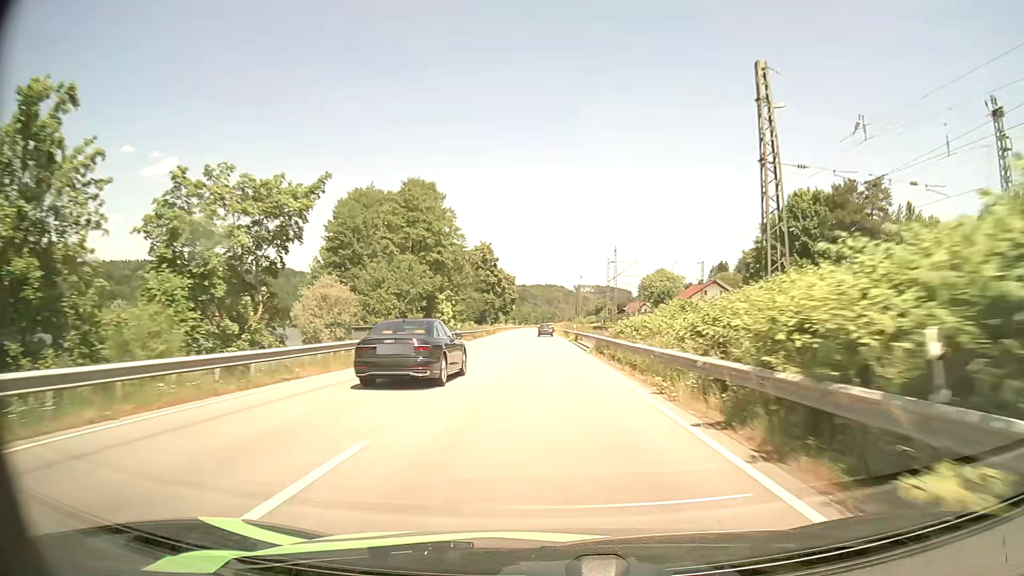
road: primary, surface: asphalt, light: Day
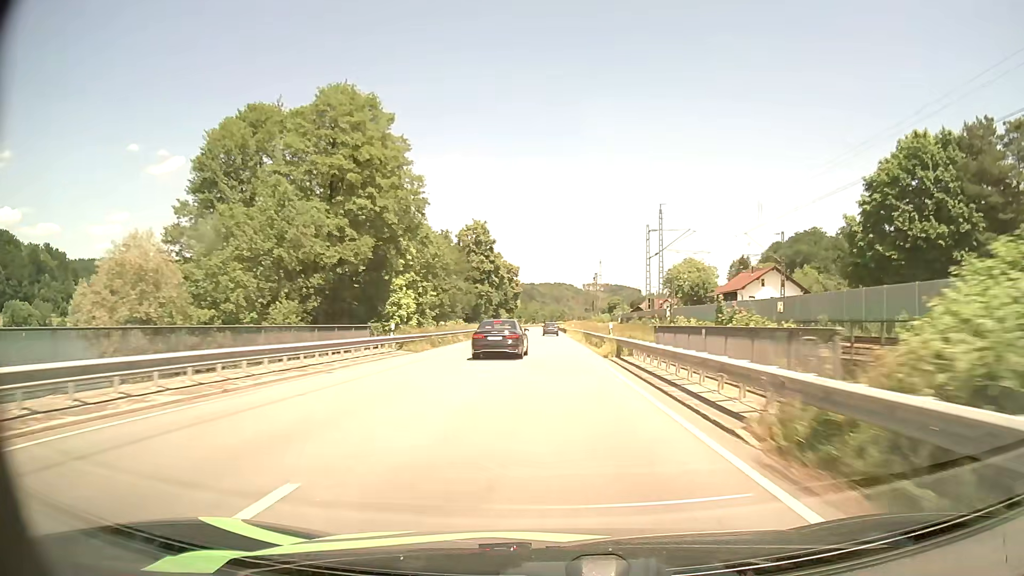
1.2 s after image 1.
(-0.1, +26.3) m; -1°
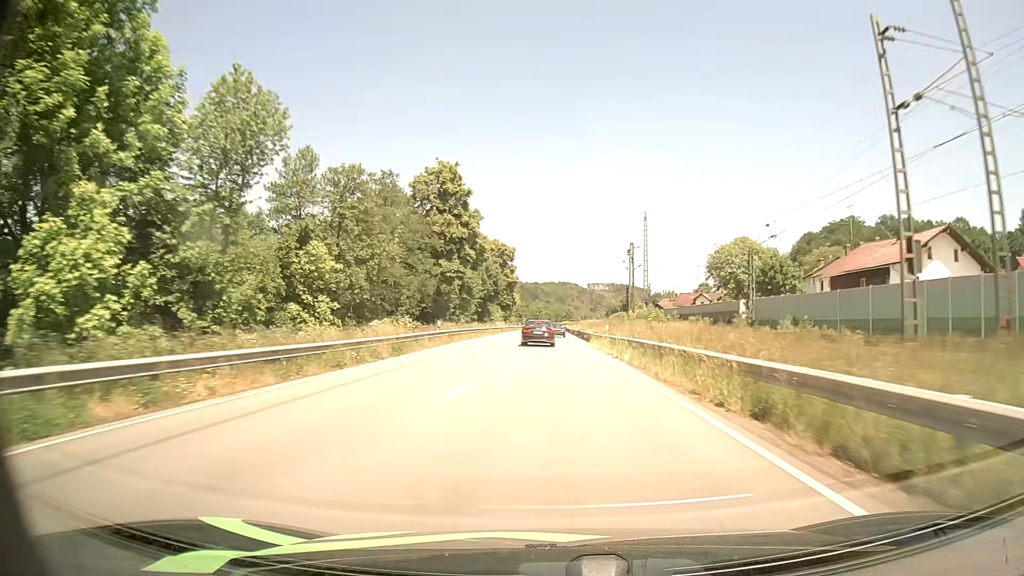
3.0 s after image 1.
(-0.4, +38.9) m; -1°
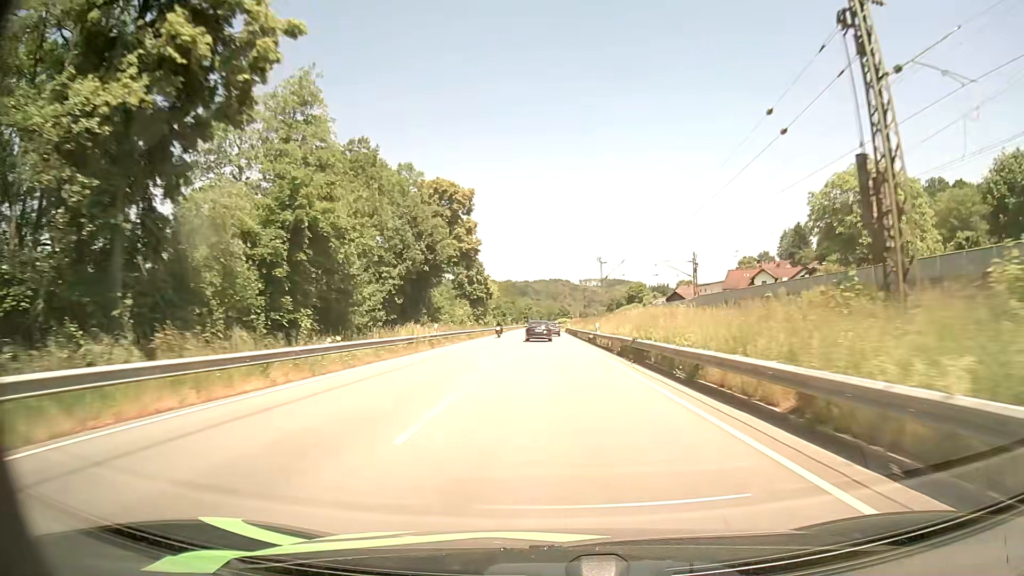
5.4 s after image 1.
(+0.3, +51.2) m; +1°
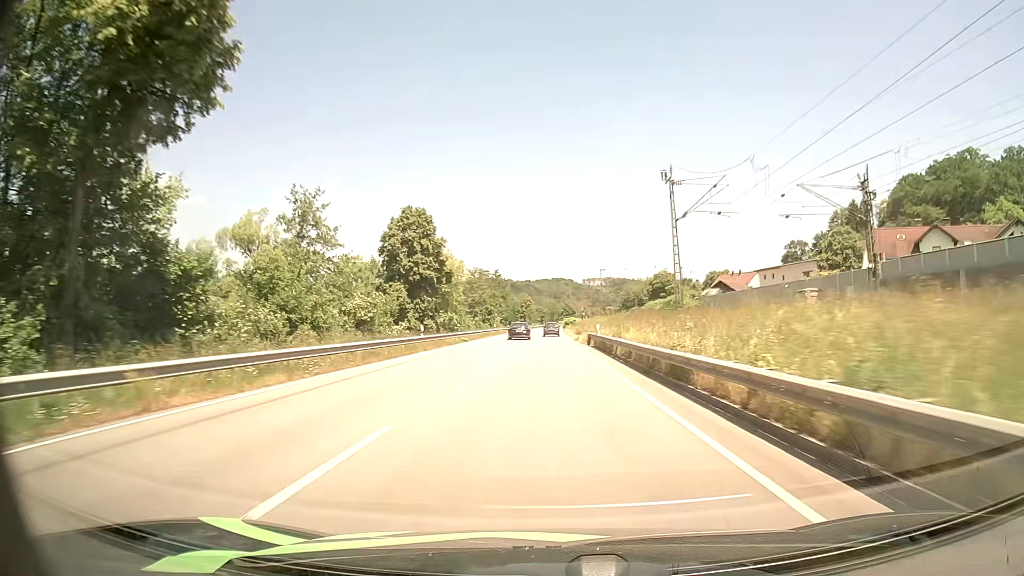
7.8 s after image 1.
(+0.1, +51.3) m; 0°
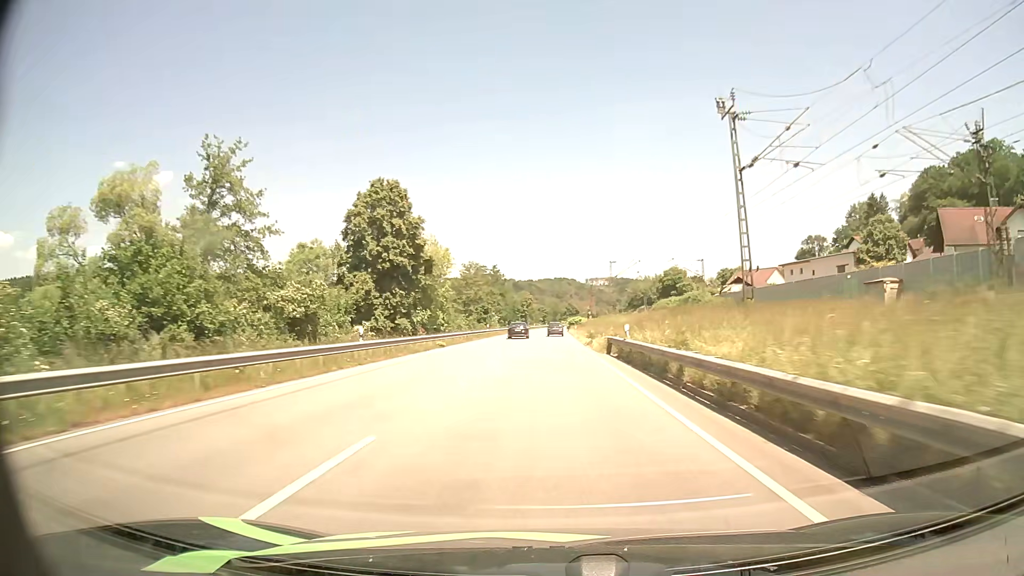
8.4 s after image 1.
(0.0, +12.8) m; 0°
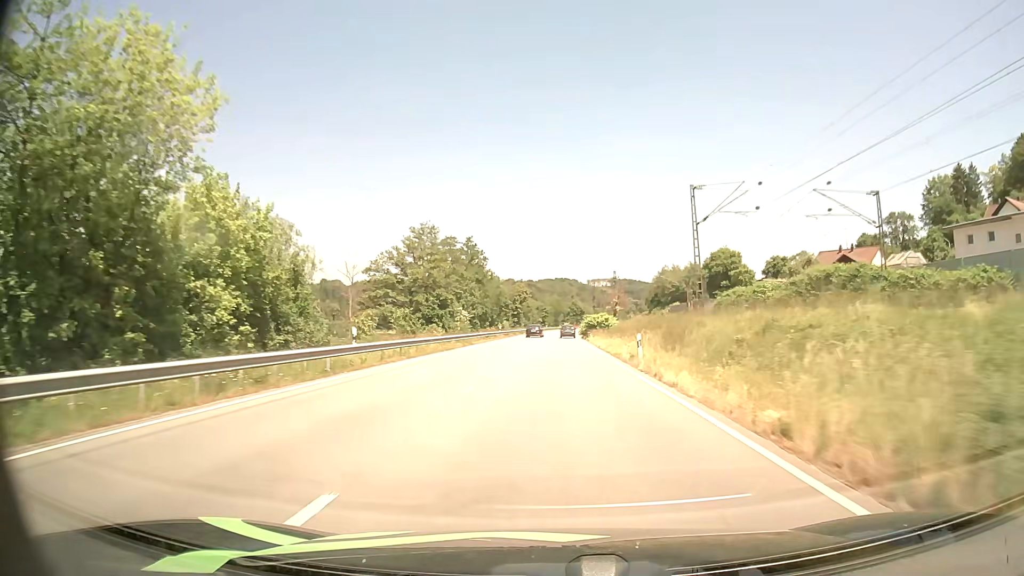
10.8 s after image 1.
(-0.1, +51.0) m; 0°
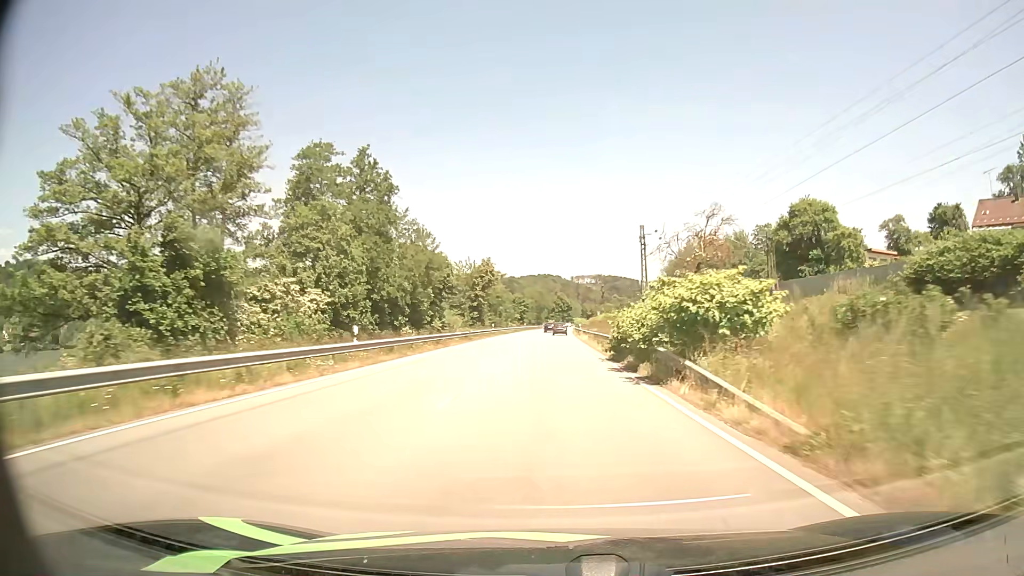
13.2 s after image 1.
(+0.8, +51.2) m; +2°
(0, +10) (0, +20) (0, +30) (0, +40) (0, +50) (0, +60) (+1, +70) (+1, +80) (+1, +90) (+1, +100) m
